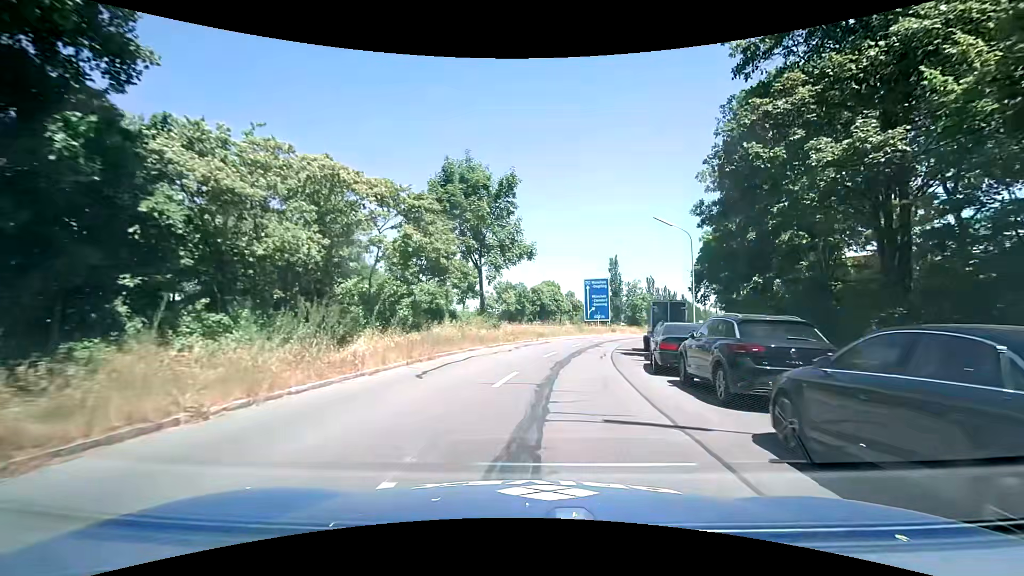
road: tertiary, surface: asphalt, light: Day
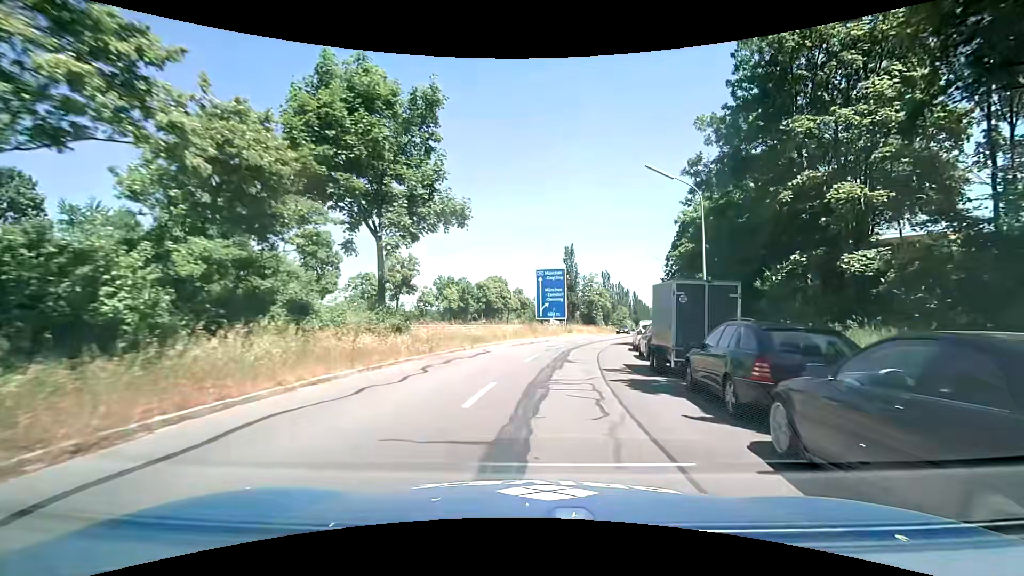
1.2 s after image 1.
(+0.6, +11.4) m; +7°
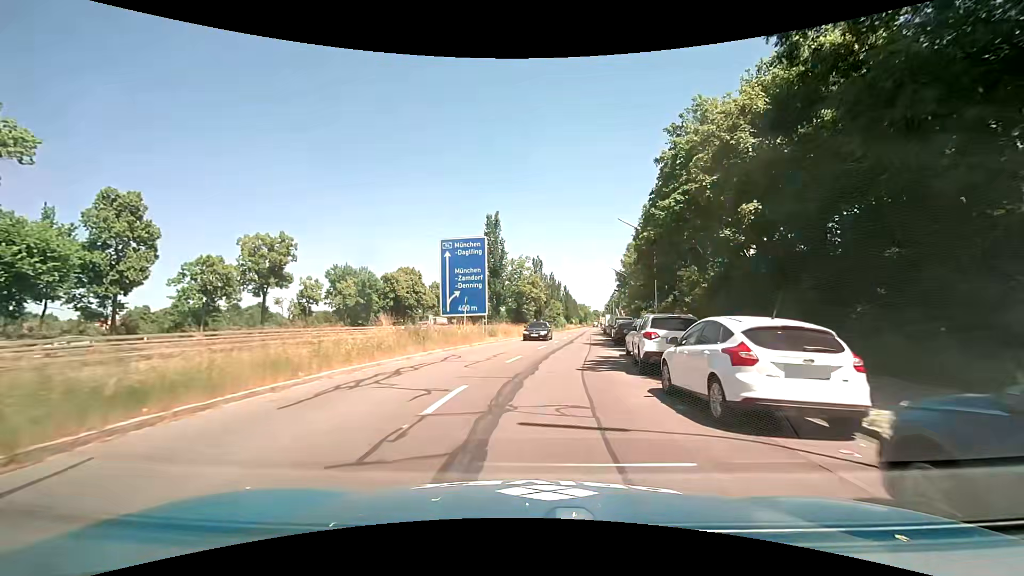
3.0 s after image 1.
(+1.1, +18.5) m; +8°
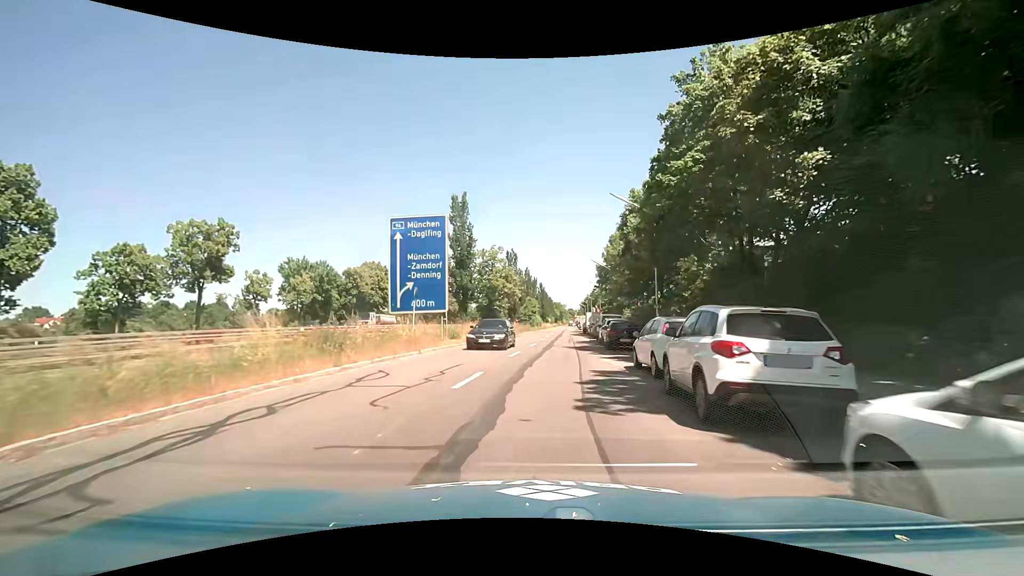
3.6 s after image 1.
(+0.2, +6.6) m; +2°
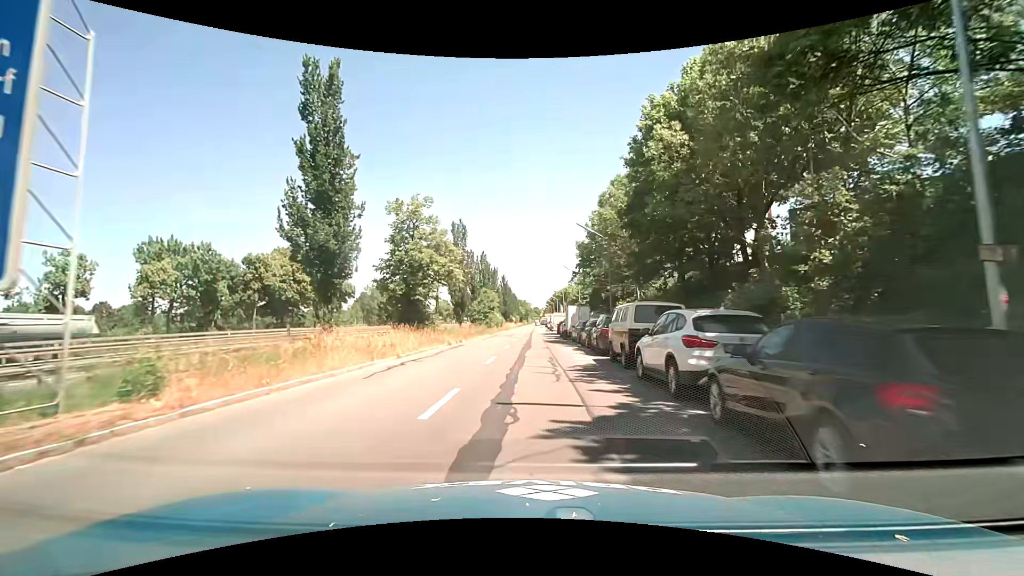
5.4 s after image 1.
(+1.1, +20.9) m; +4°
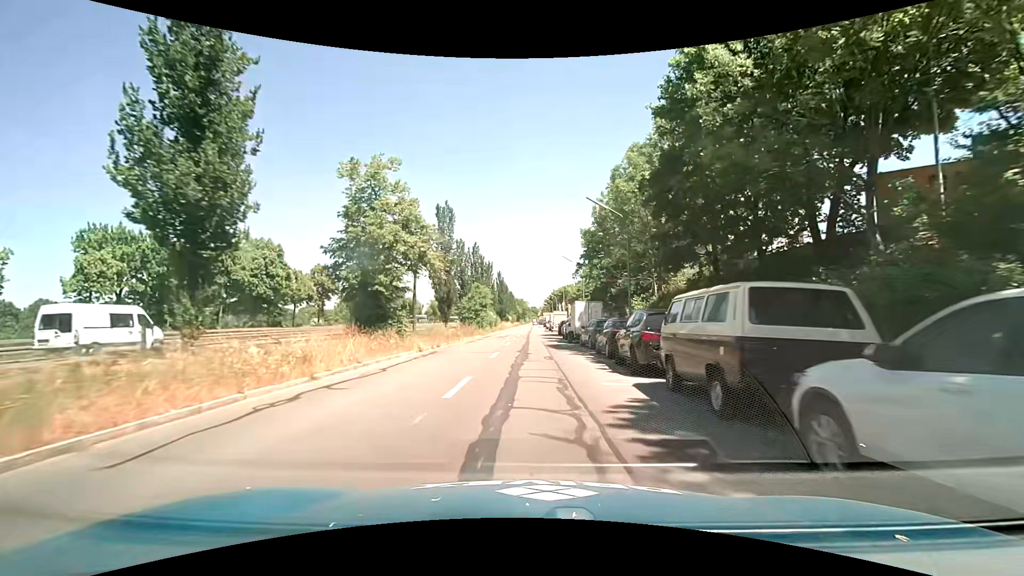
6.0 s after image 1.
(+0.1, +7.4) m; +1°
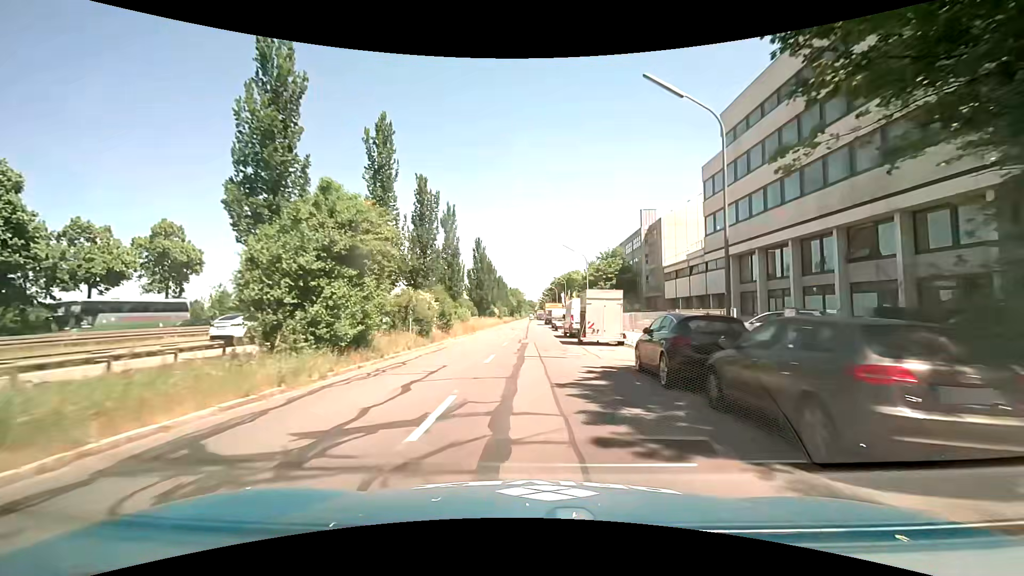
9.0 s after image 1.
(-0.2, +39.7) m; -1°
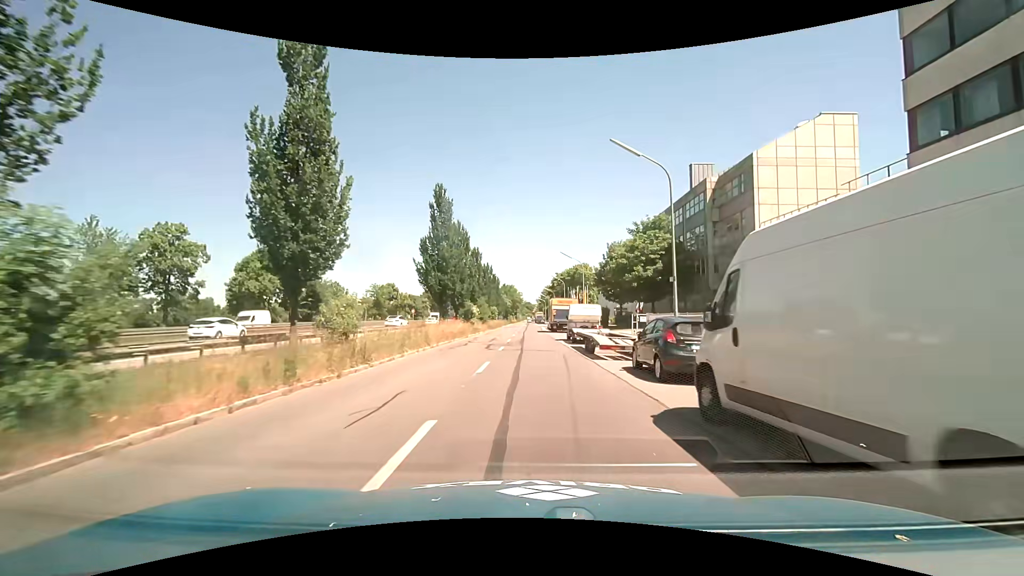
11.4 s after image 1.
(+0.3, +28.9) m; +1°
(0, +10) (0, +20) (0, +30) (0, +40) (0, +50) (0, +60) (0, +70) (0, +80) (0, +90) (0, +100) m
